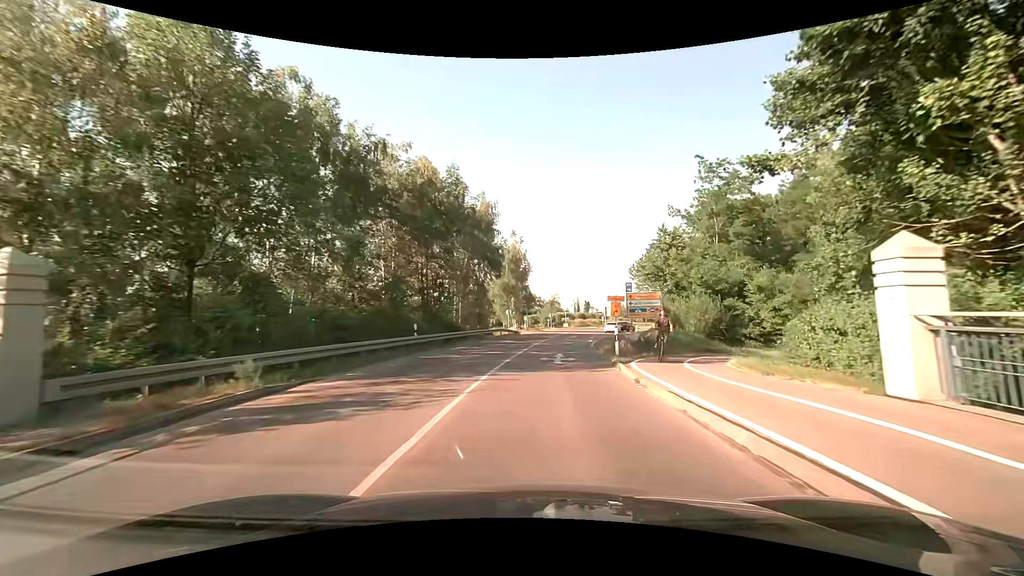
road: secondary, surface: asphalt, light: Day
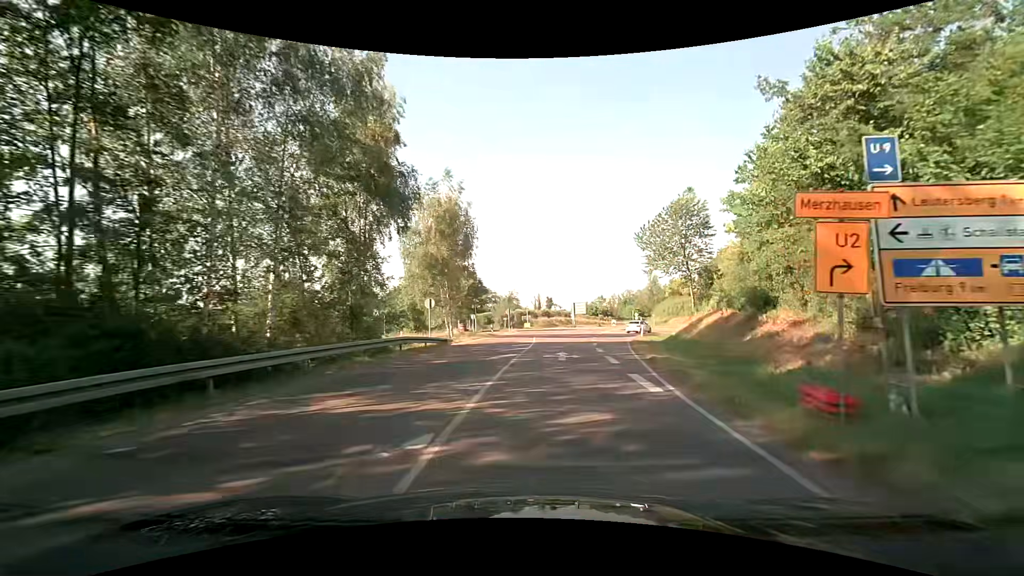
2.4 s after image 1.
(+1.0, +25.2) m; +5°
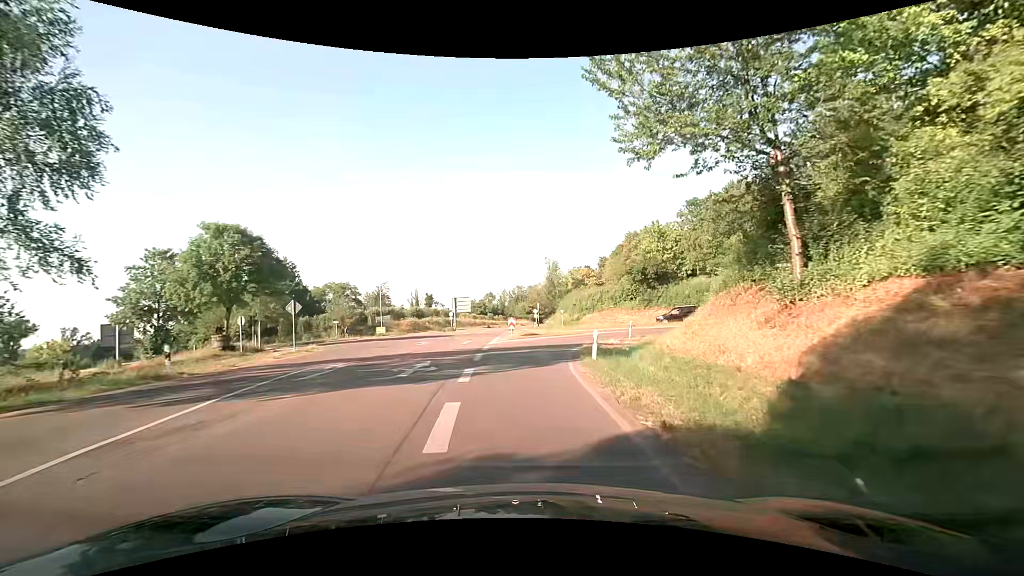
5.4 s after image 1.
(+3.9, +28.1) m; +12°
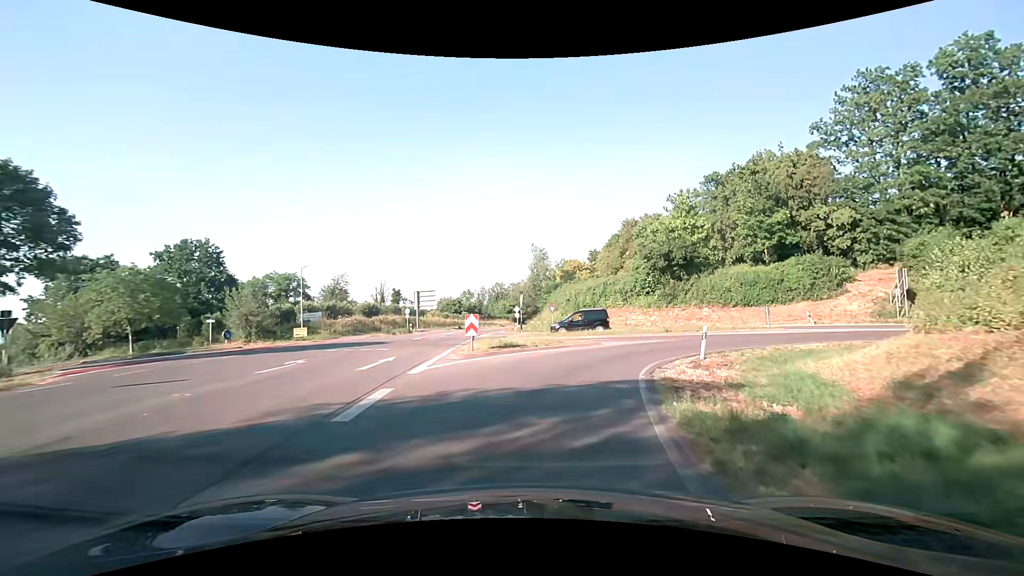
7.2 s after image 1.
(+0.3, +16.3) m; +2°
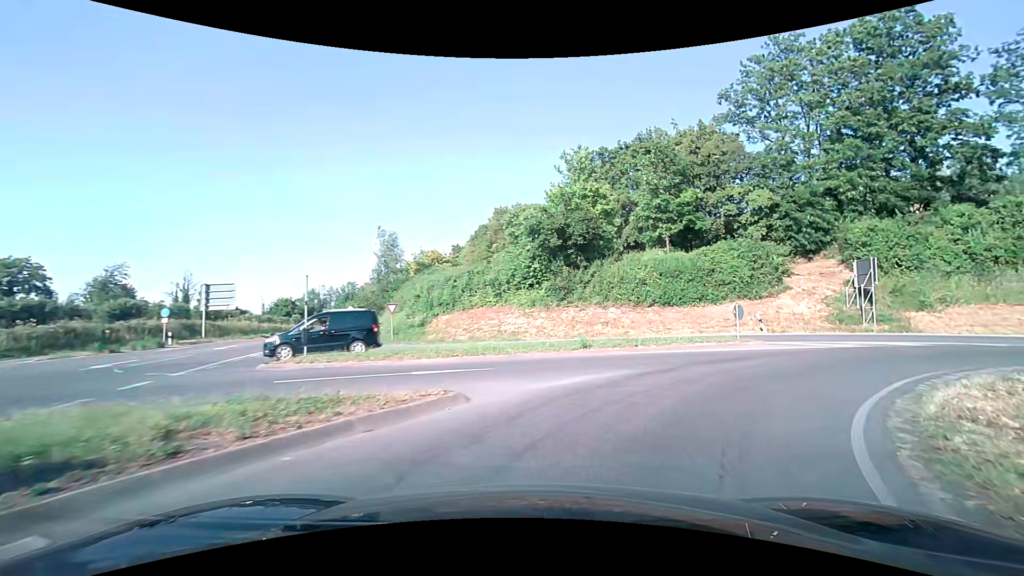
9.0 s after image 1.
(+1.8, +15.1) m; +16°
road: primary_link
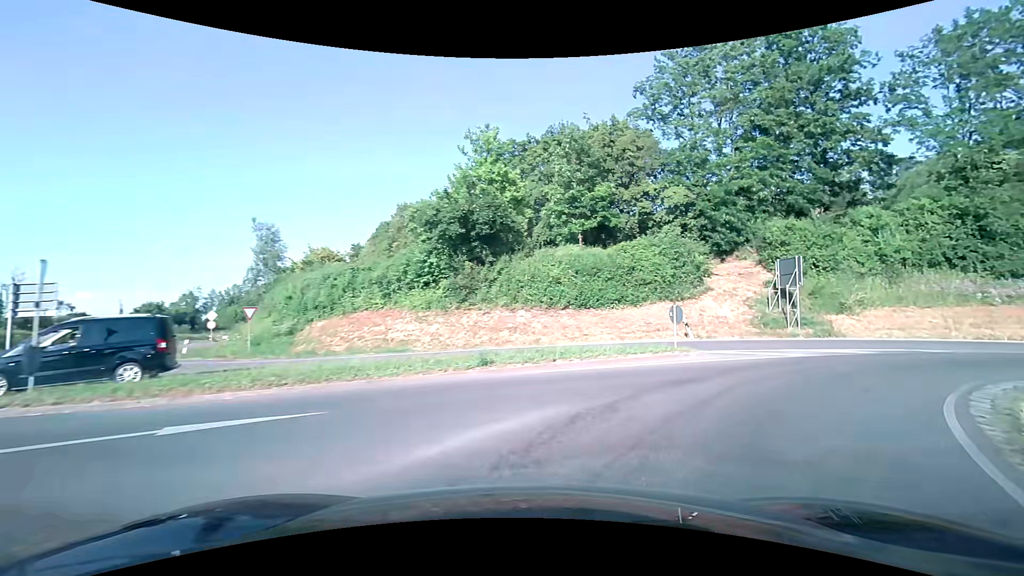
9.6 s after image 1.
(+0.4, +4.7) m; +11°
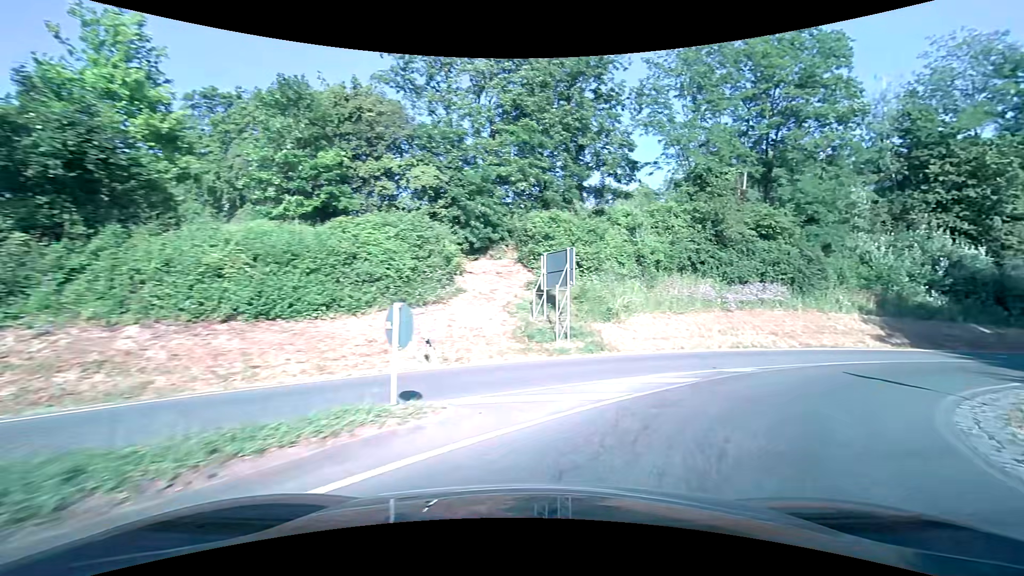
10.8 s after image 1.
(+2.0, +8.8) m; +26°
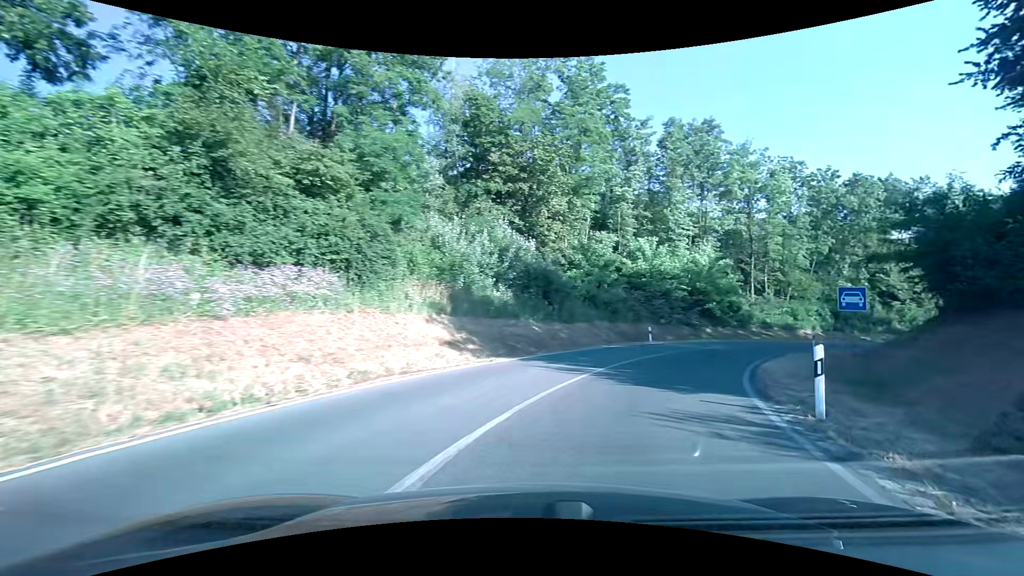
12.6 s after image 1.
(+5.9, +12.4) m; +48°
(+2, +10) (+6, +19) (+11, +27) (+17, +35) (+25, +42) (+33, +47) (+42, +52) (+51, +55) (+61, +58) (+71, +61) m
